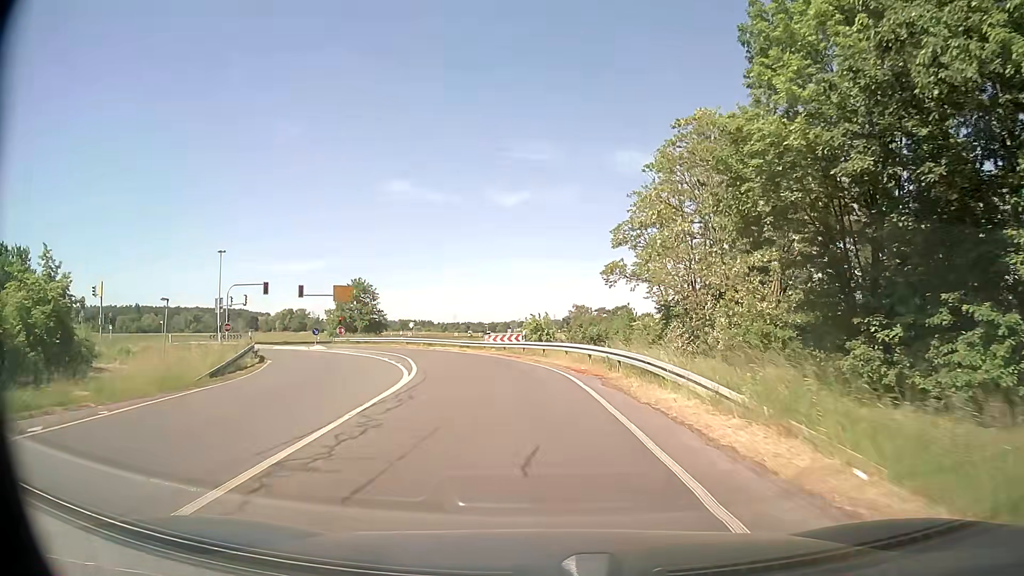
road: tertiary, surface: asphalt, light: Day
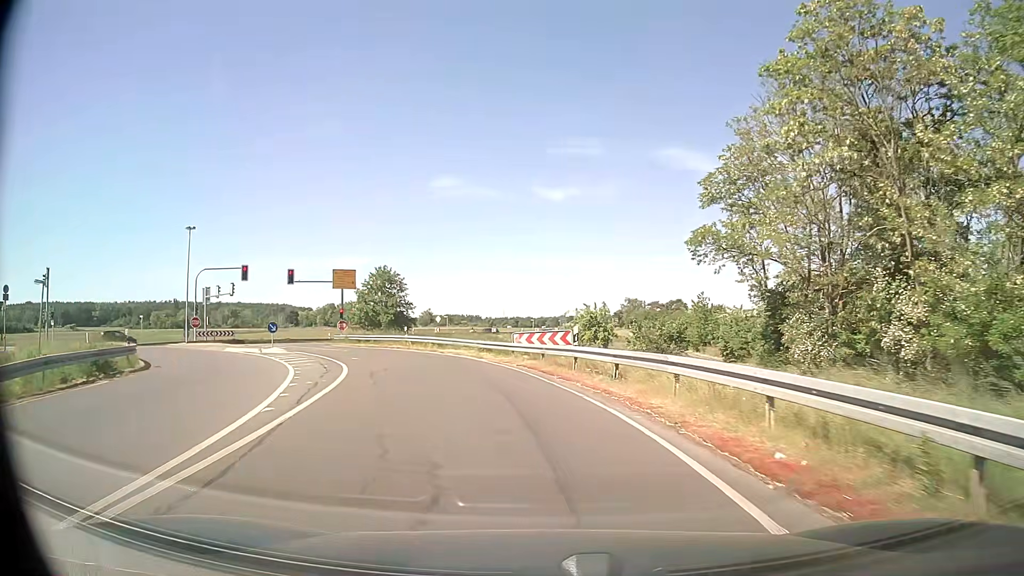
(-0.4, +15.9) m; -4°
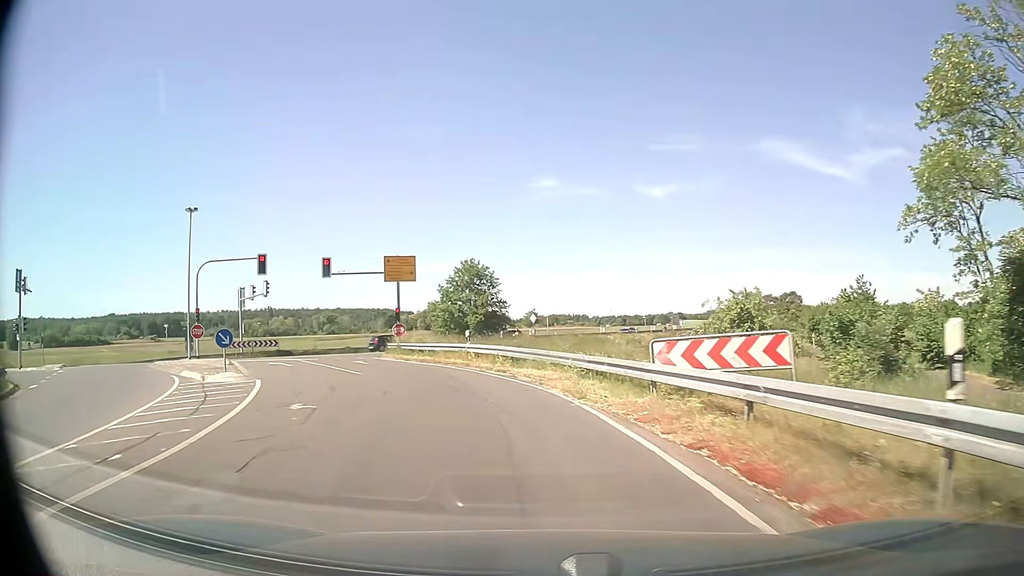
(-0.9, +15.1) m; -8°
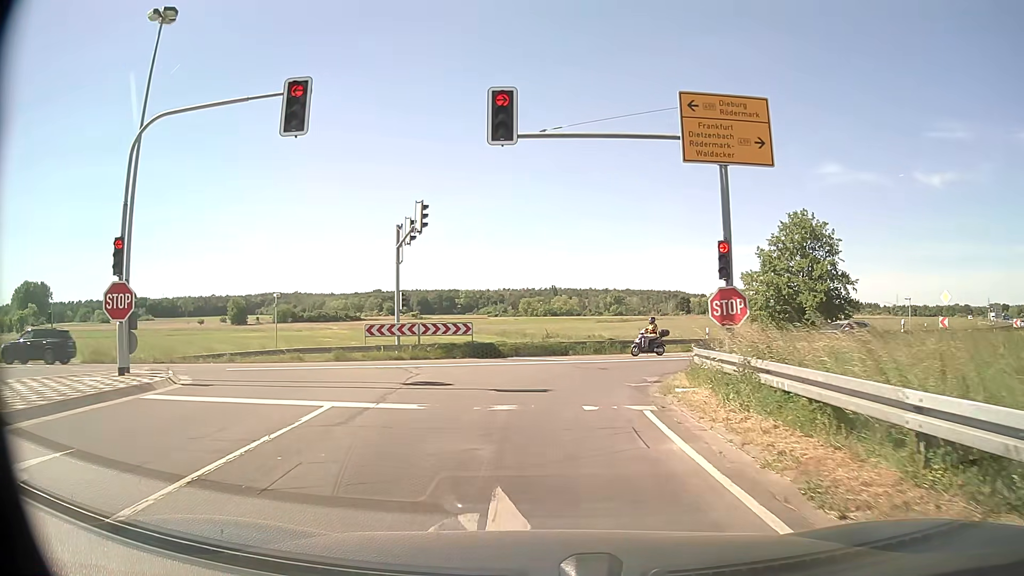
(-6.6, +28.5) m; -26°
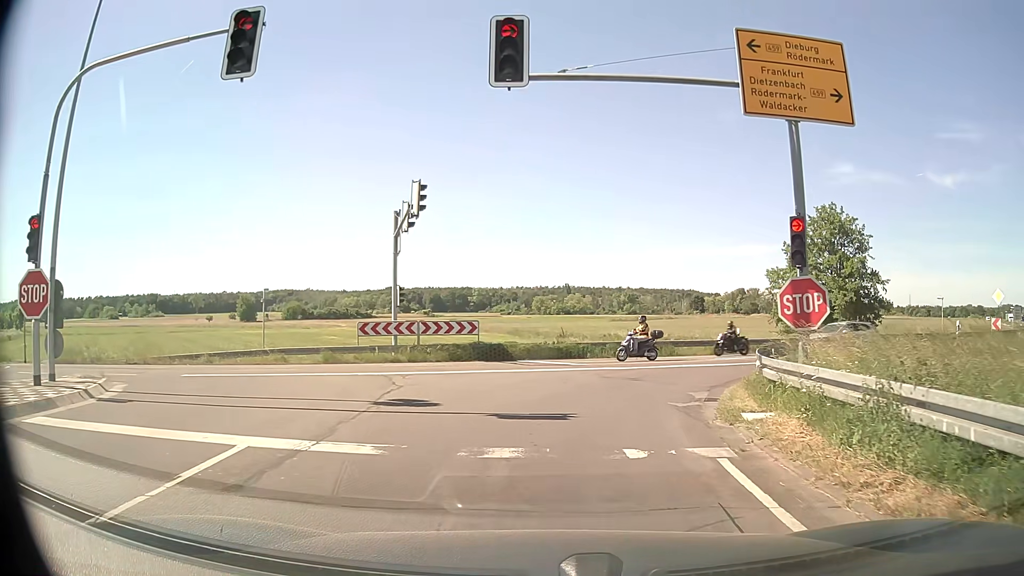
(0.0, +3.4) m; -1°
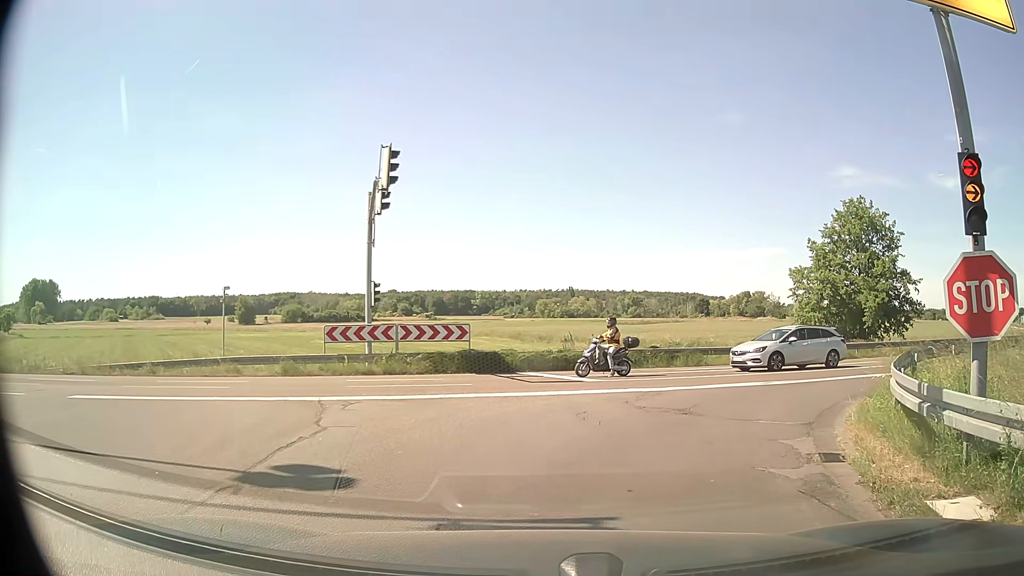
(0.0, +4.6) m; +1°
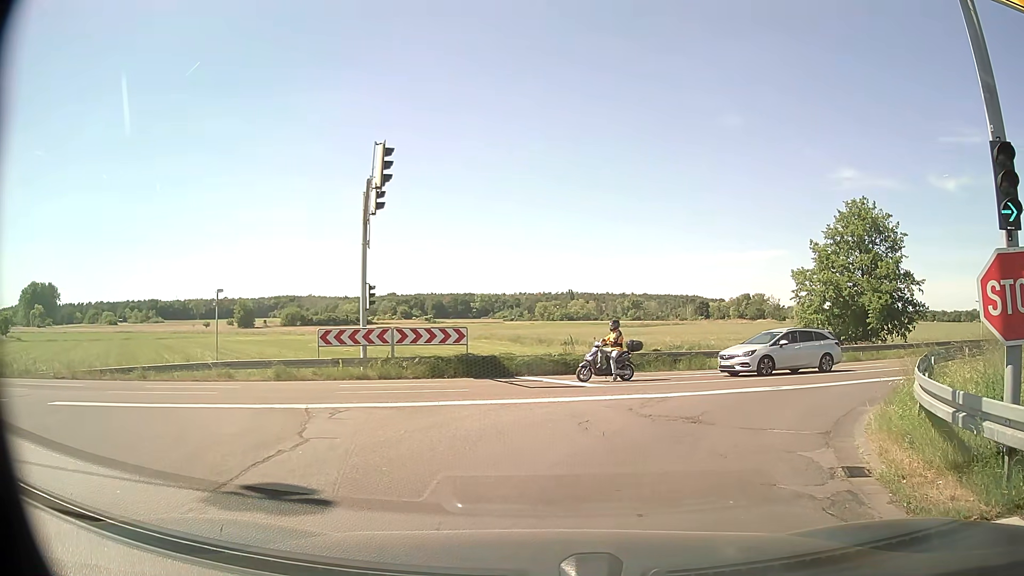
(0.0, +0.6) m; 0°
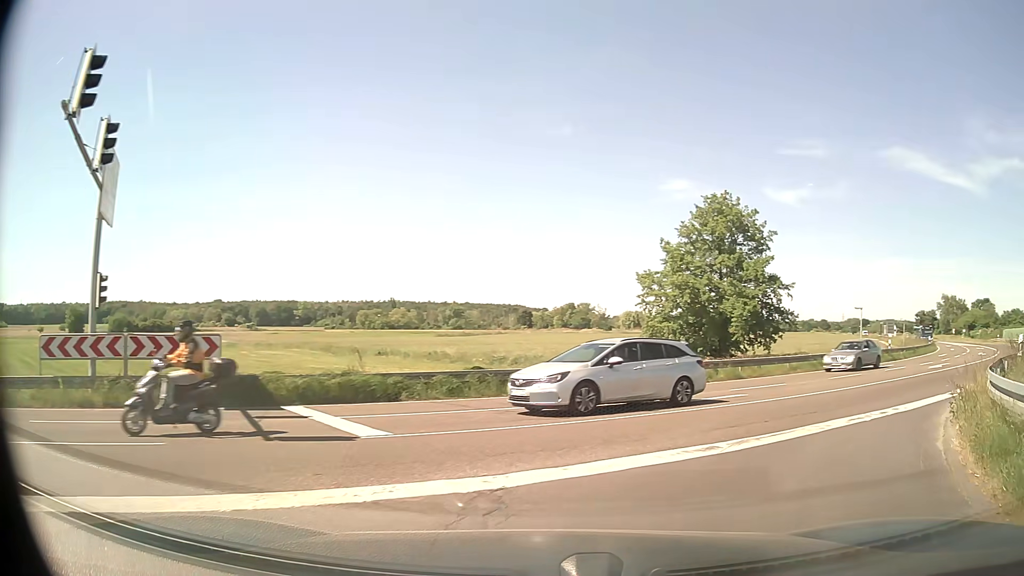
(+0.6, +7.5) m; +13°
(+3, +9) (+10, +17) (+17, +23) (+25, +30) (+32, +37) (+39, +44) (+45, +52) (+51, +60) (+57, +68) (+62, +77) m
